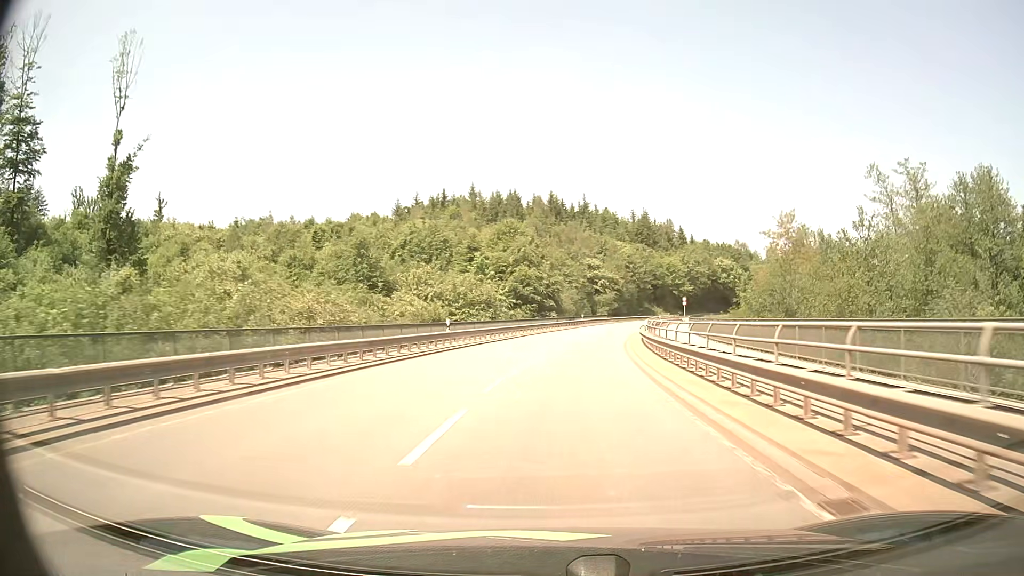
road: secondary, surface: asphalt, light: Day
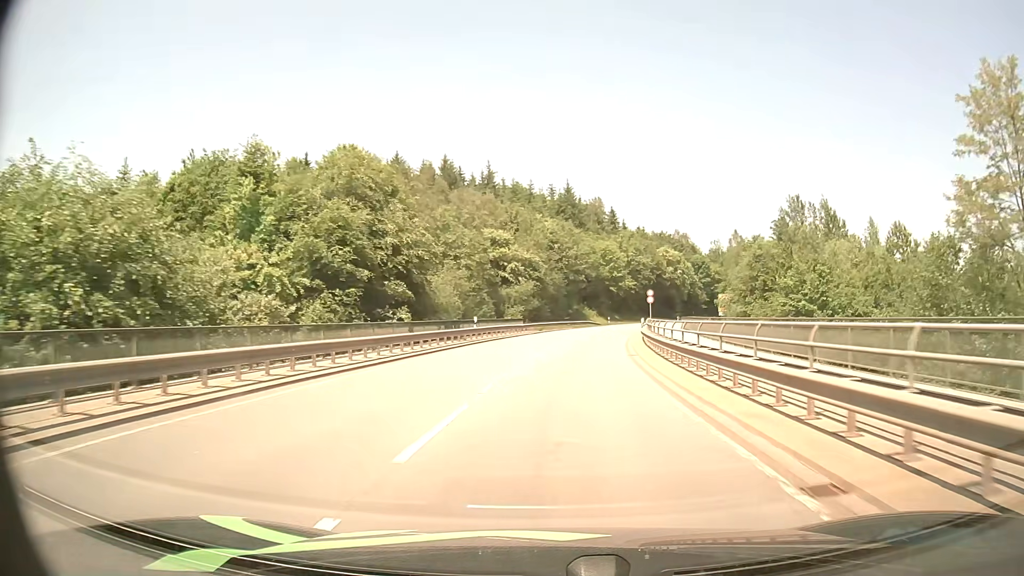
(+2.6, +41.8) m; +8°
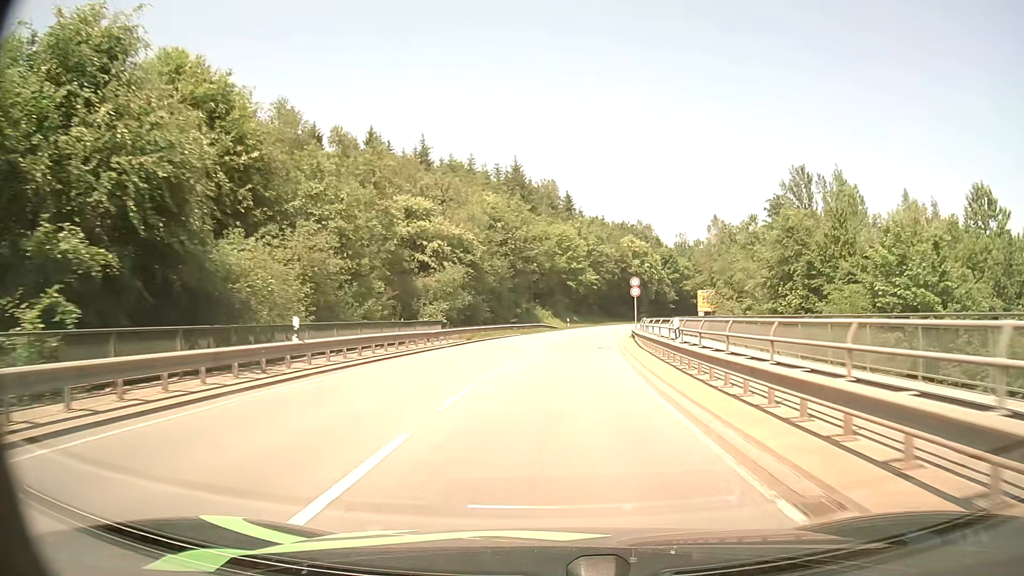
(+0.8, +20.6) m; +4°
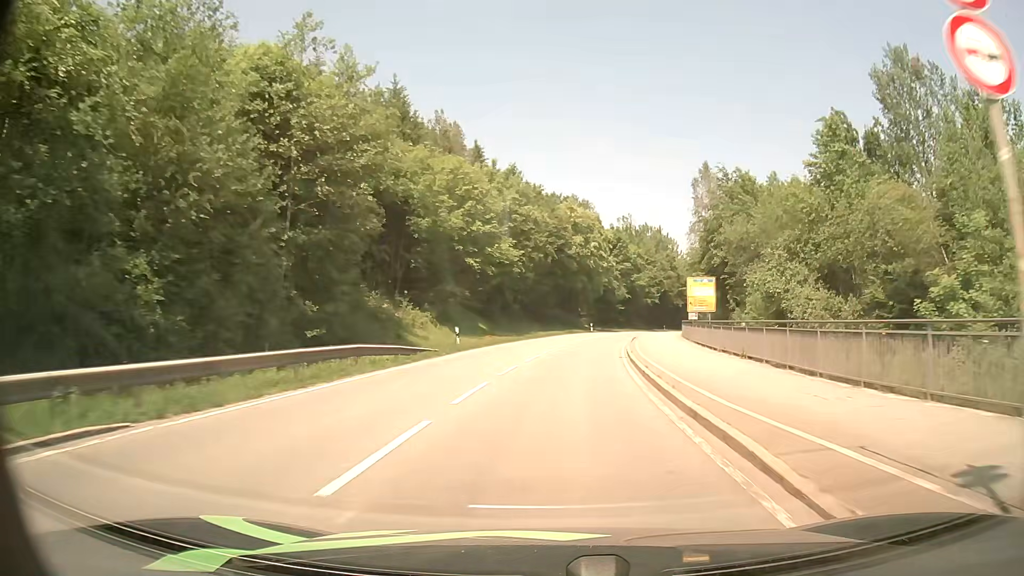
(+2.3, +40.1) m; +7°
(0, +10) (+1, +20) (+2, +30) (+3, +40) (+5, +50) (+6, +60) (+9, +69) (+11, +79) (+14, +89) (+17, +98) m
